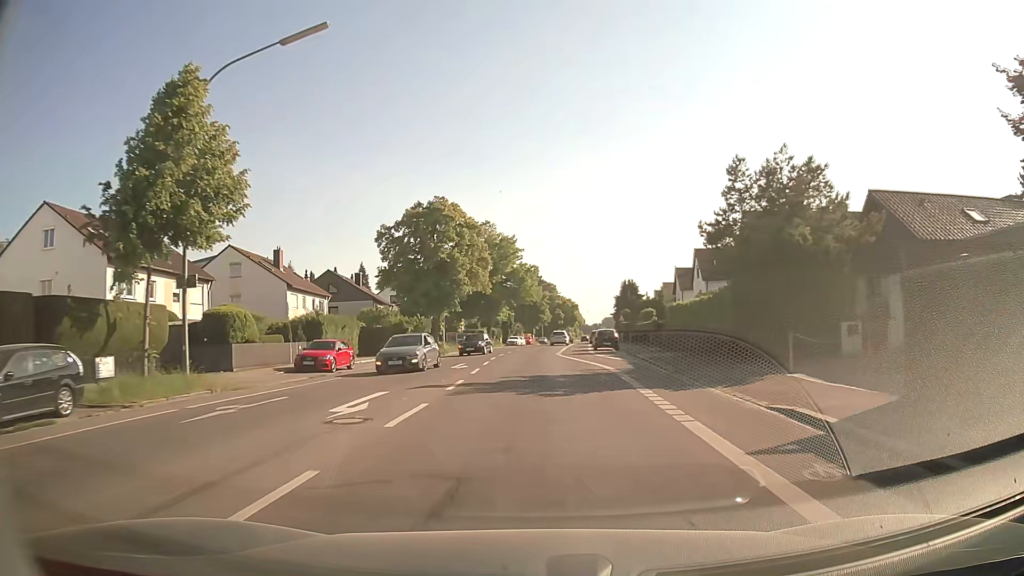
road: secondary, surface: asphalt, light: Day
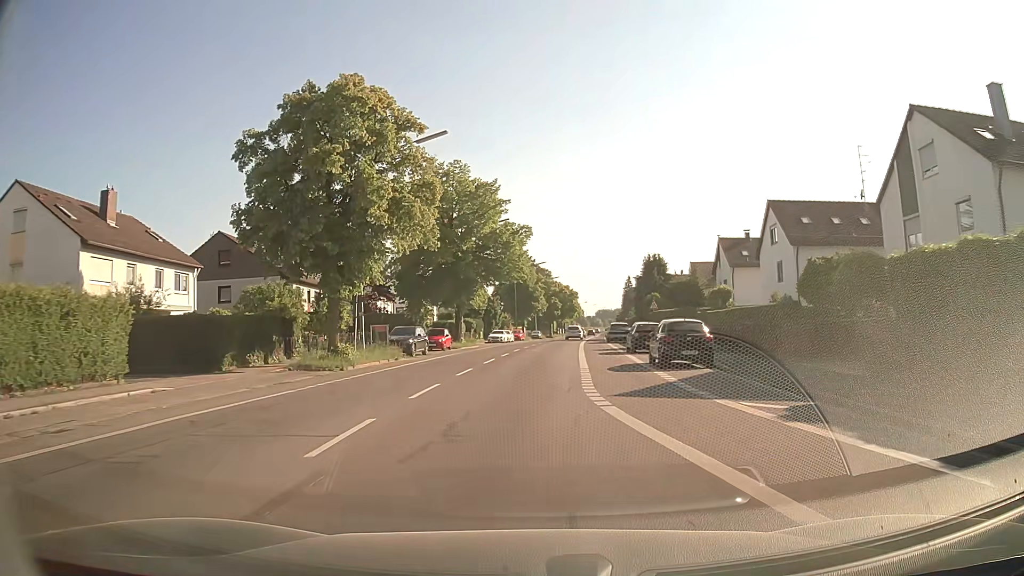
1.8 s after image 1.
(+0.1, +25.9) m; +1°
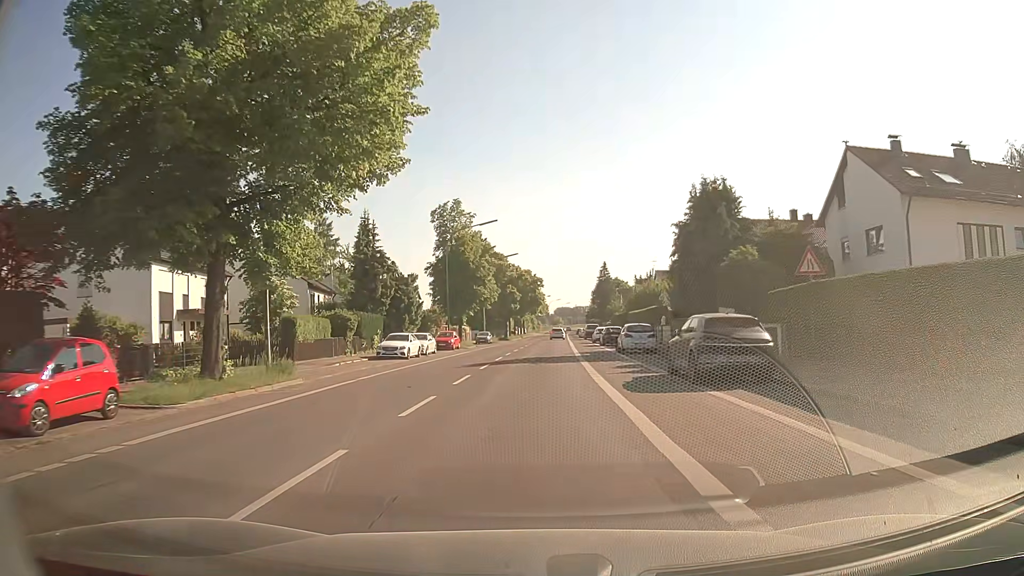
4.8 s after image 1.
(+0.9, +37.7) m; +4°
(0, +10) (0, +20) (0, +30) (0, +40) (+1, +50) (+1, +60) (+1, +70) (+2, +80) (+2, +90) (+2, +100) m
